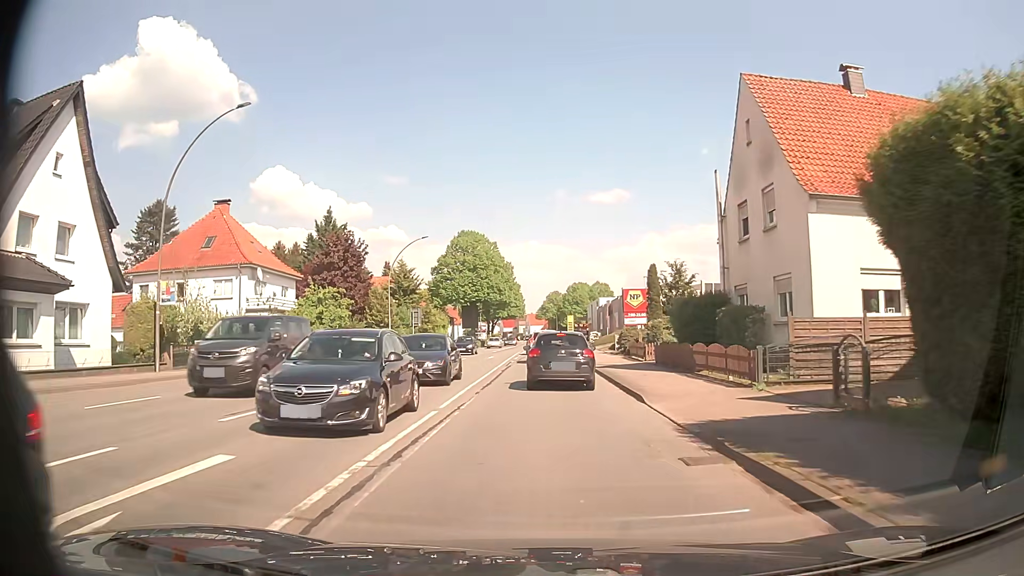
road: primary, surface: asphalt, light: Day
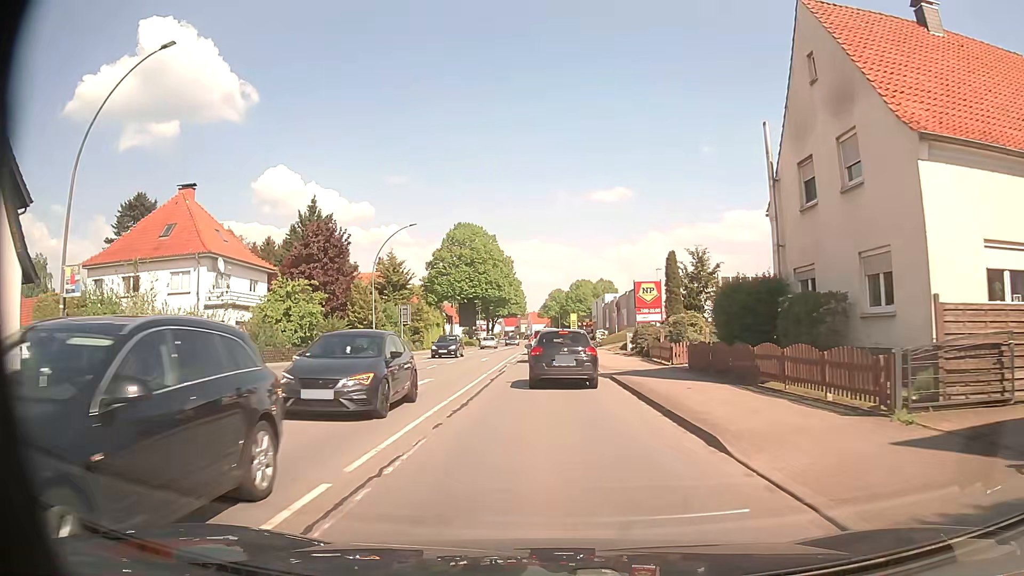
(0.0, +6.3) m; 0°
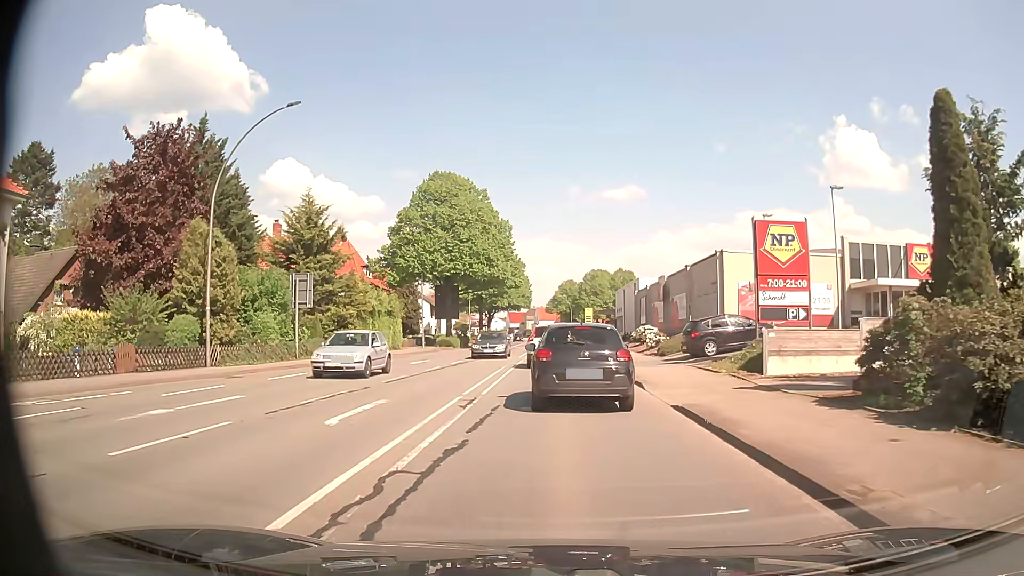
(-0.5, +27.4) m; -1°
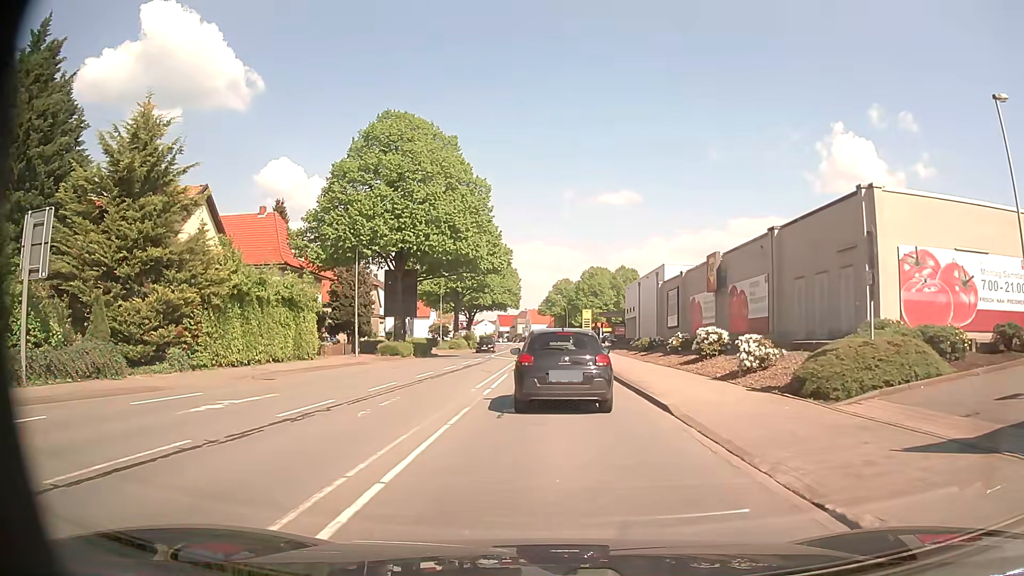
(+0.2, +19.3) m; +1°
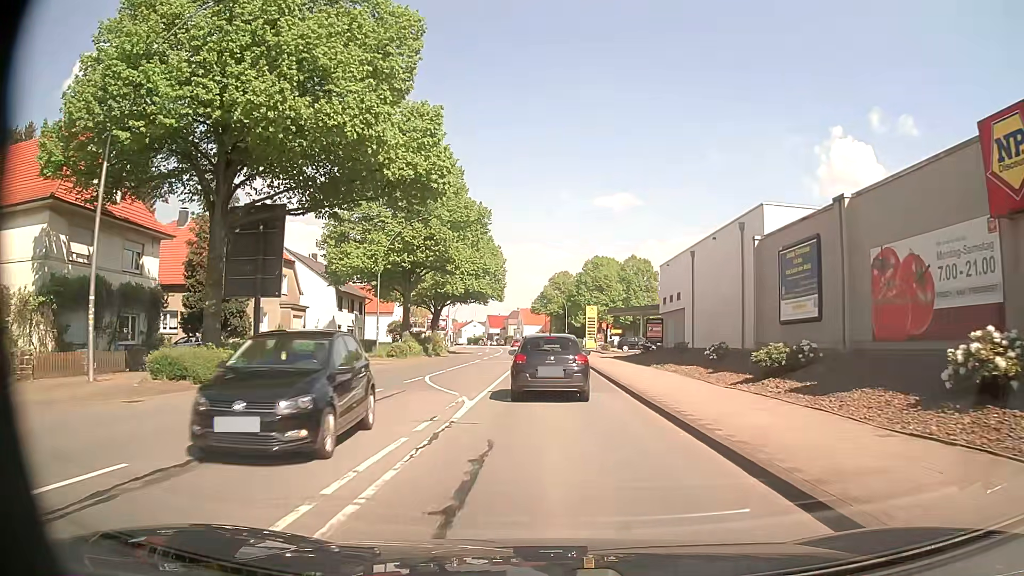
(+0.1, +26.2) m; +1°
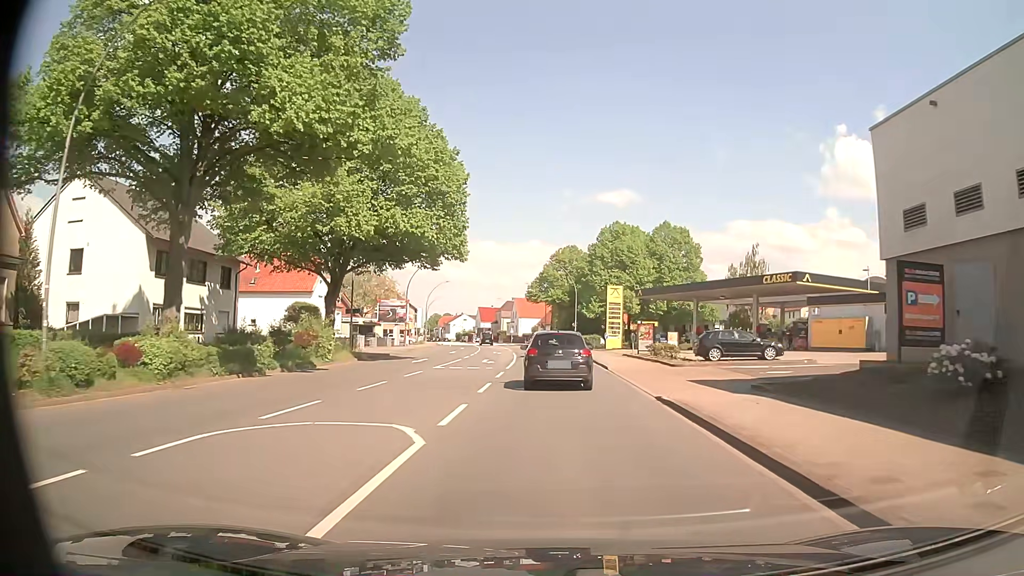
(-0.1, +34.3) m; 0°
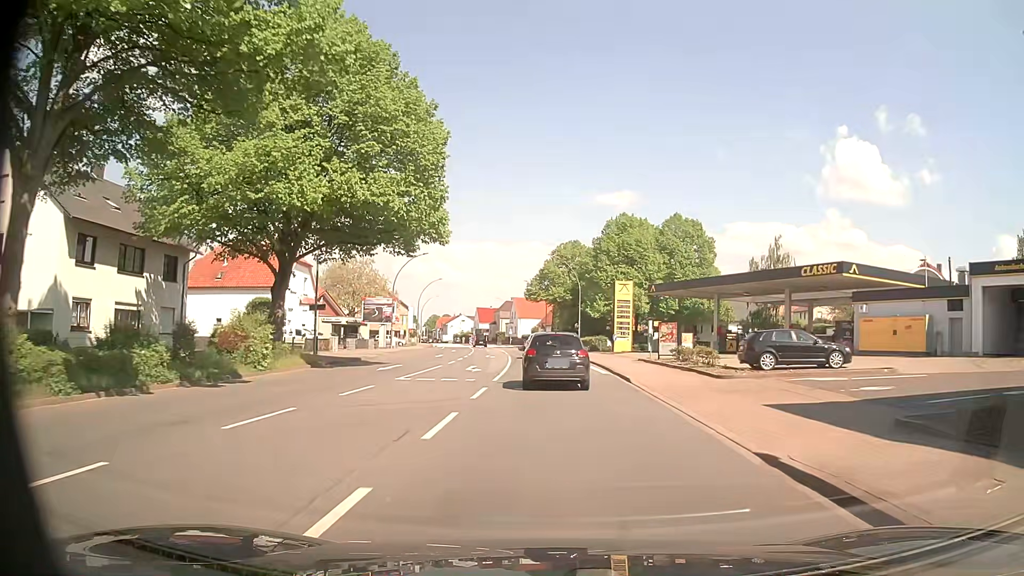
(0.0, +7.4) m; 0°
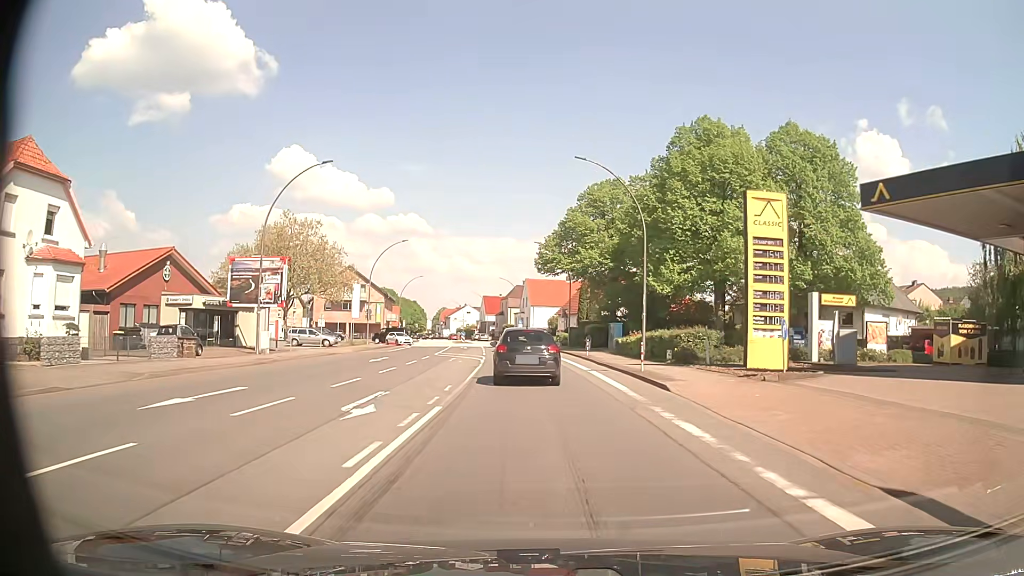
(-0.1, +36.8) m; -1°
(0, +10) (0, +20) (-1, +30) (-2, +40) (-3, +50) (-4, +60) (-5, +70) (-6, +80) (-8, +90) (-9, +99) m
